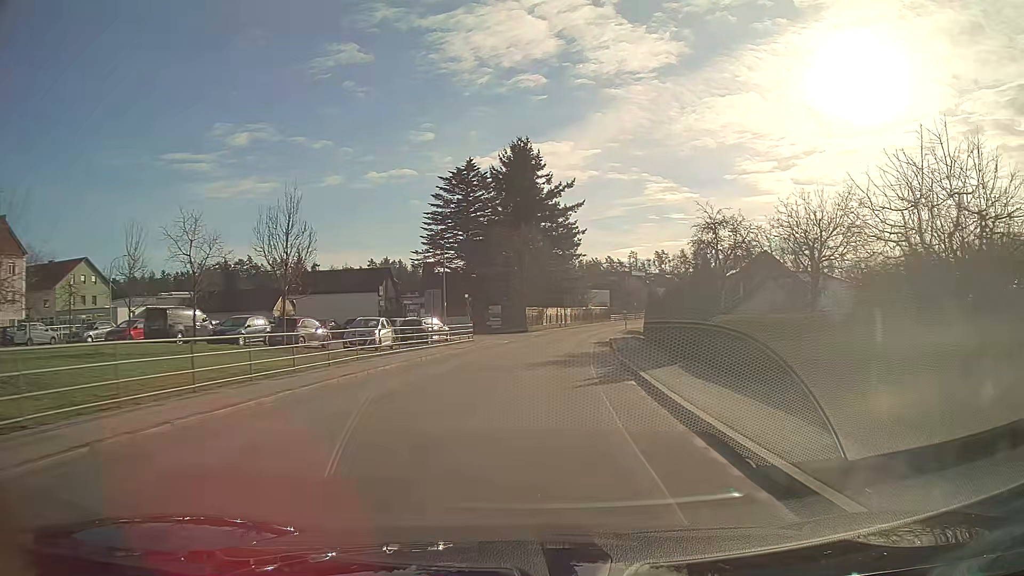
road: tertiary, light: Day
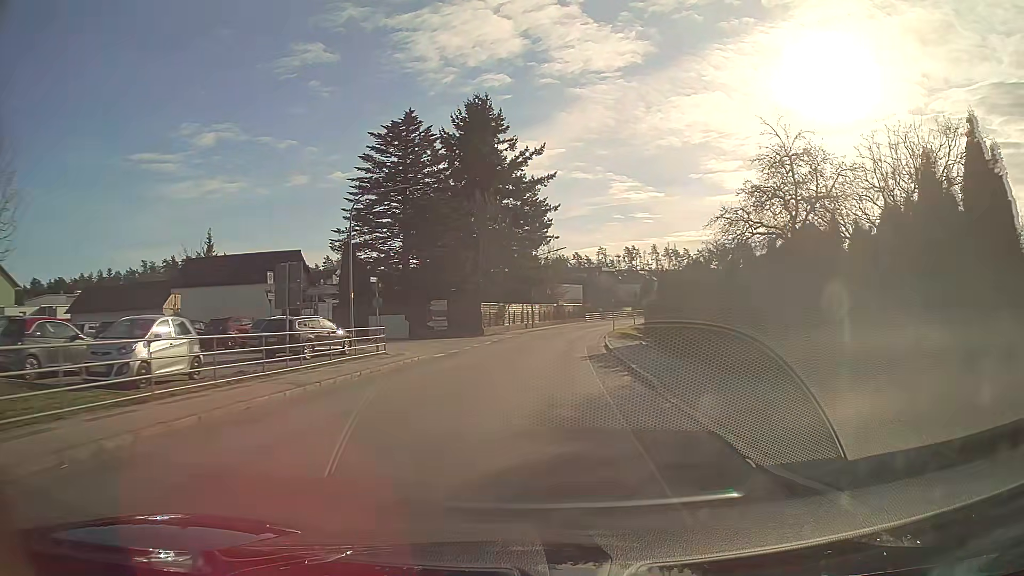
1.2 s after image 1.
(+0.4, +16.4) m; +3°
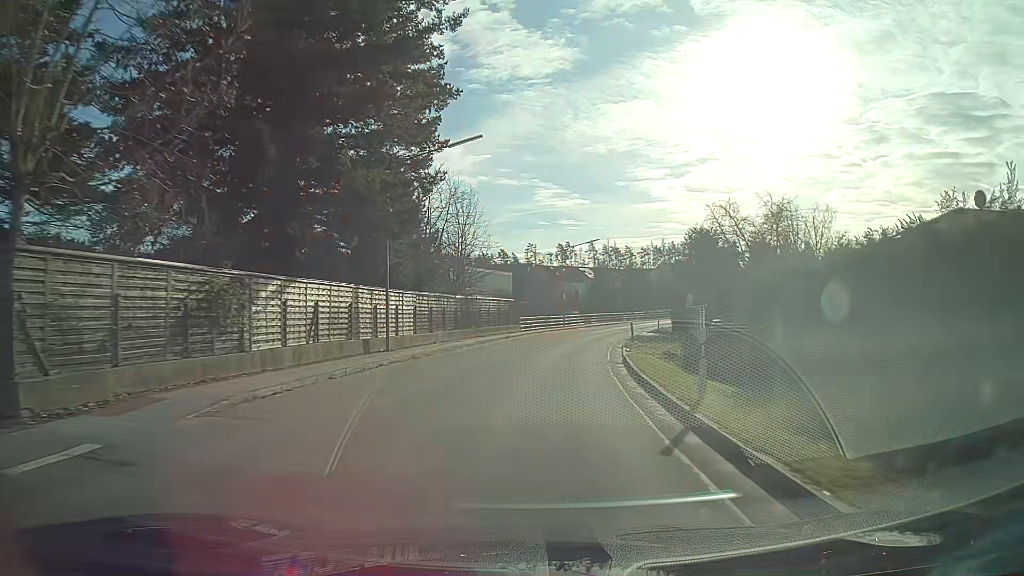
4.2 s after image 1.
(+2.3, +41.1) m; +7°
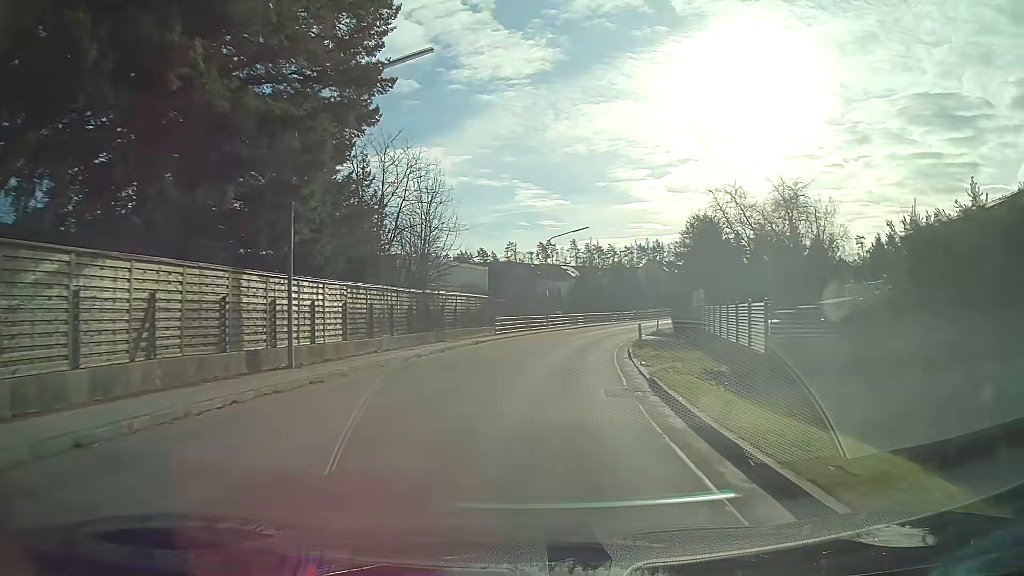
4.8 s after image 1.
(+0.1, +8.3) m; +2°
